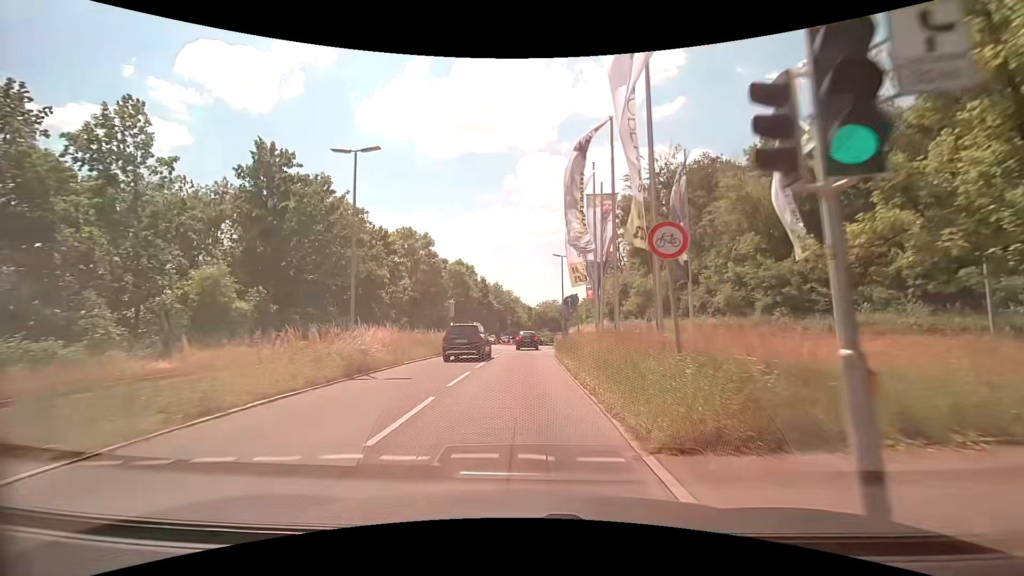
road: secondary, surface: asphalt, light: Day
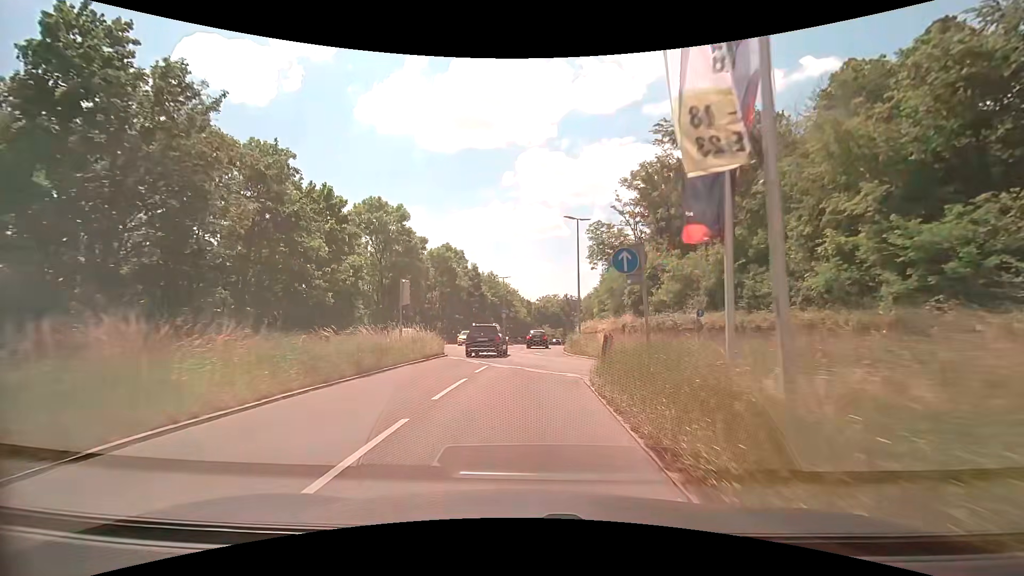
(+0.1, +14.6) m; 0°
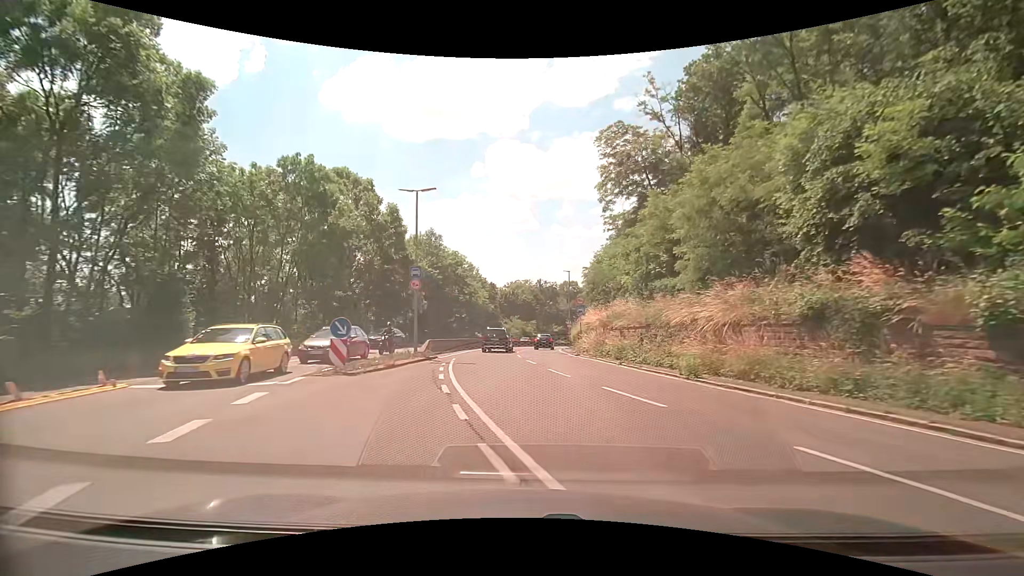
(+1.1, +36.3) m; +4°
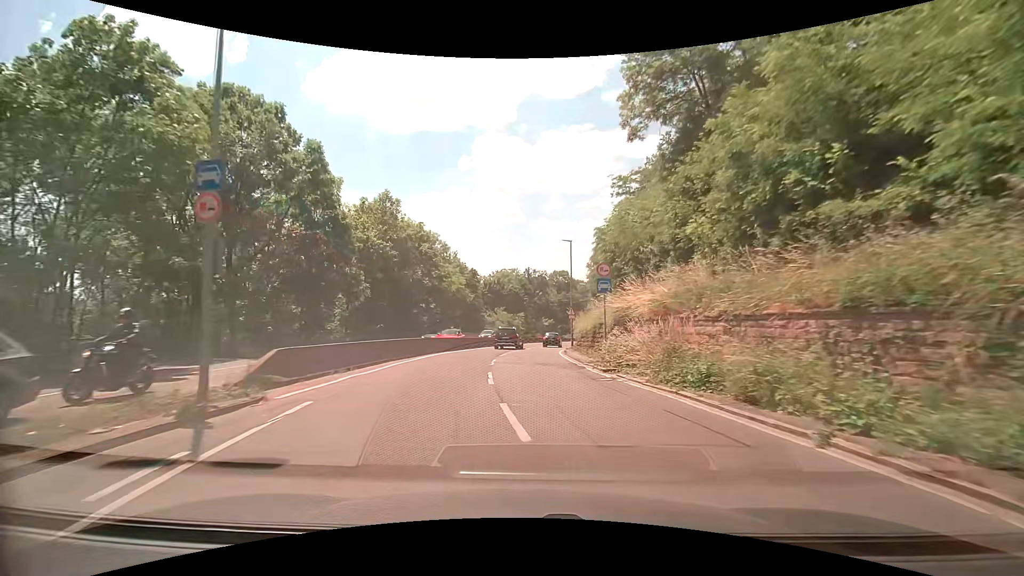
(+0.2, +15.2) m; +1°
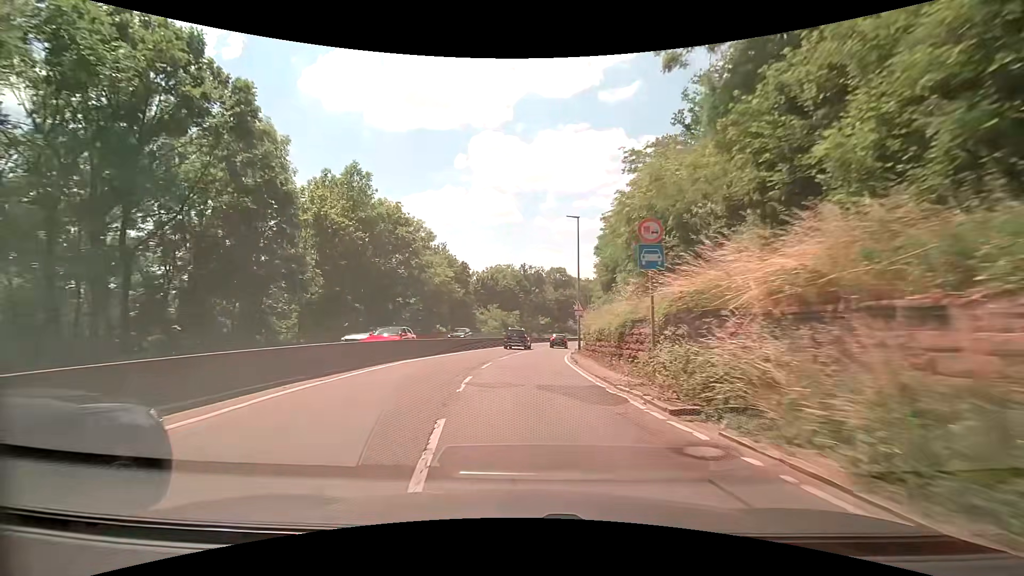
(0.0, +7.9) m; 0°
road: trunk
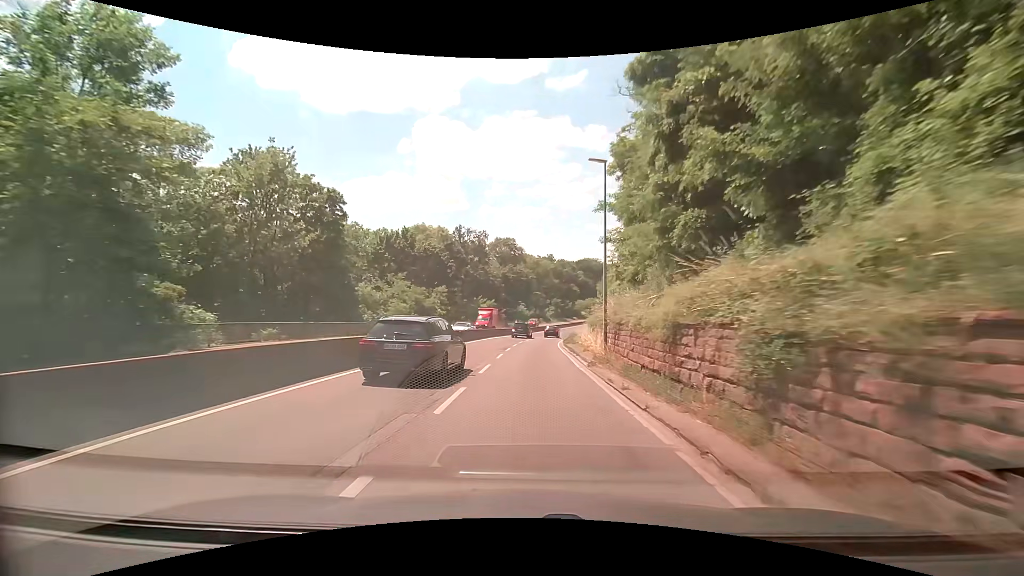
(+2.0, +39.3) m; +6°
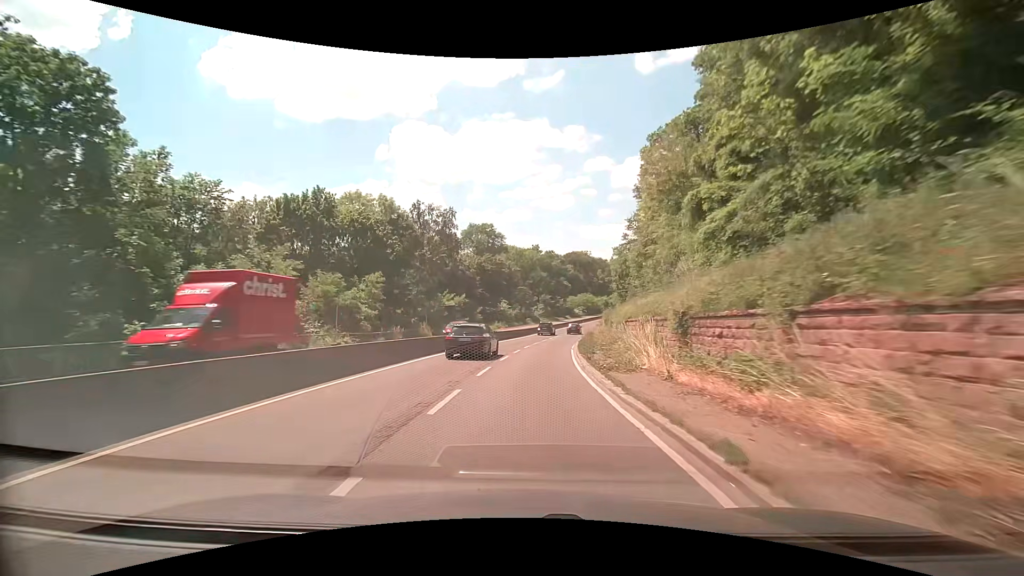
(+0.4, +24.7) m; +2°
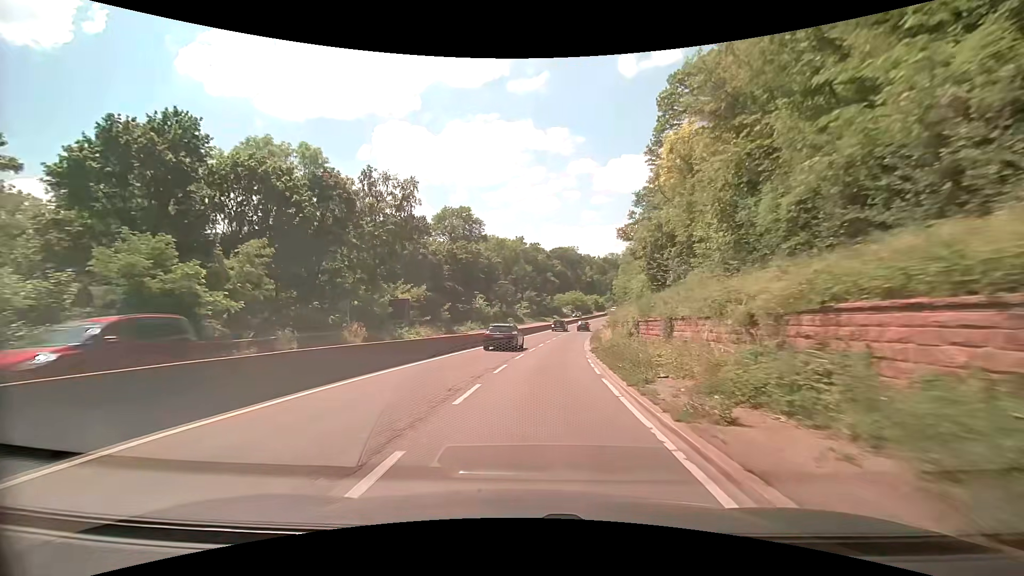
(+0.3, +17.6) m; +2°
(0, +10) (+1, +20) (+2, +30) (+3, +40) (+4, +50) (+6, +60) (+8, +69) (+10, +79) (+12, +89) (+15, +99) m
